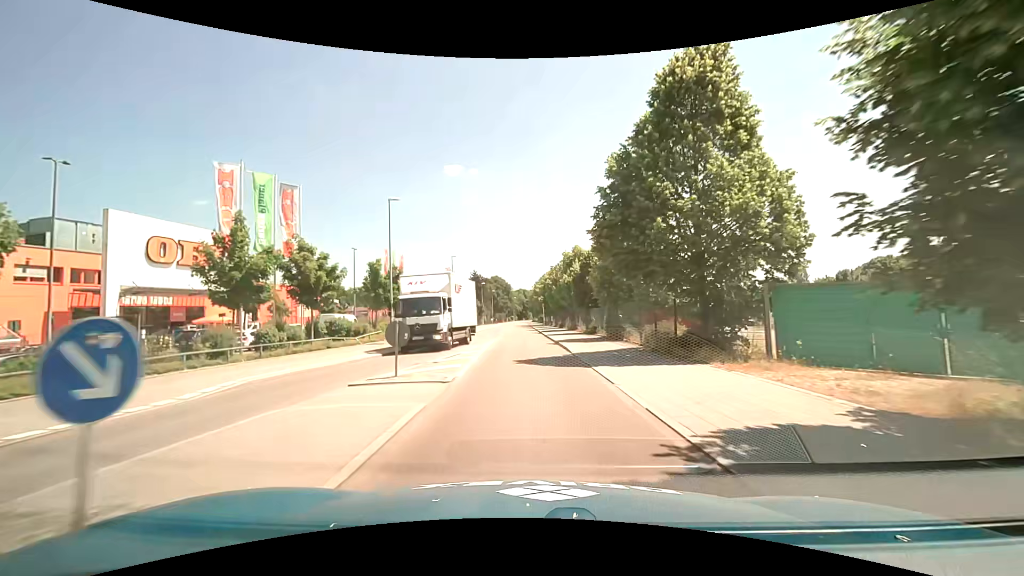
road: tertiary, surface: asphalt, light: Day
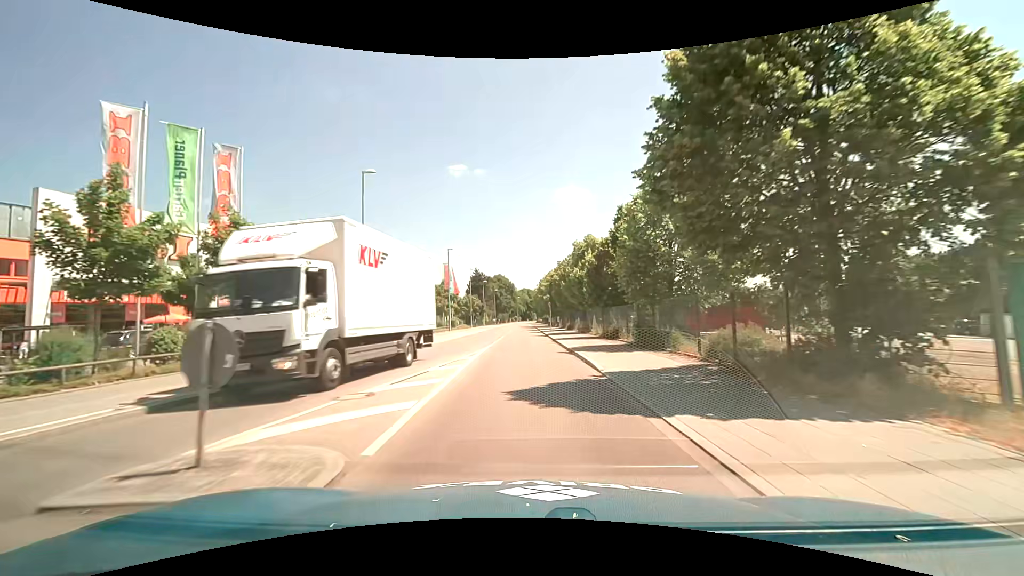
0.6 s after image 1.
(-0.1, +6.9) m; 0°
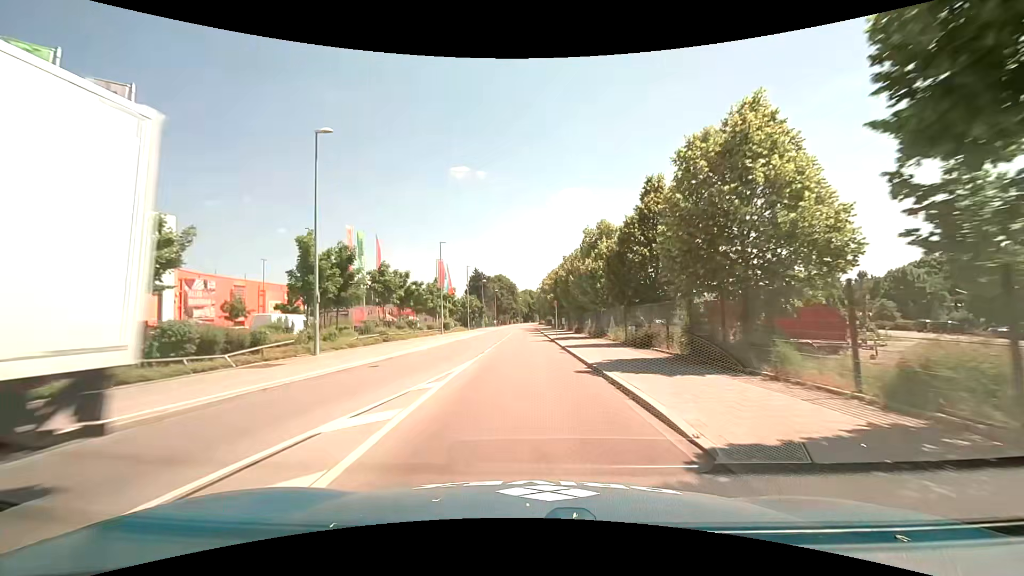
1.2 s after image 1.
(-0.1, +6.8) m; -1°
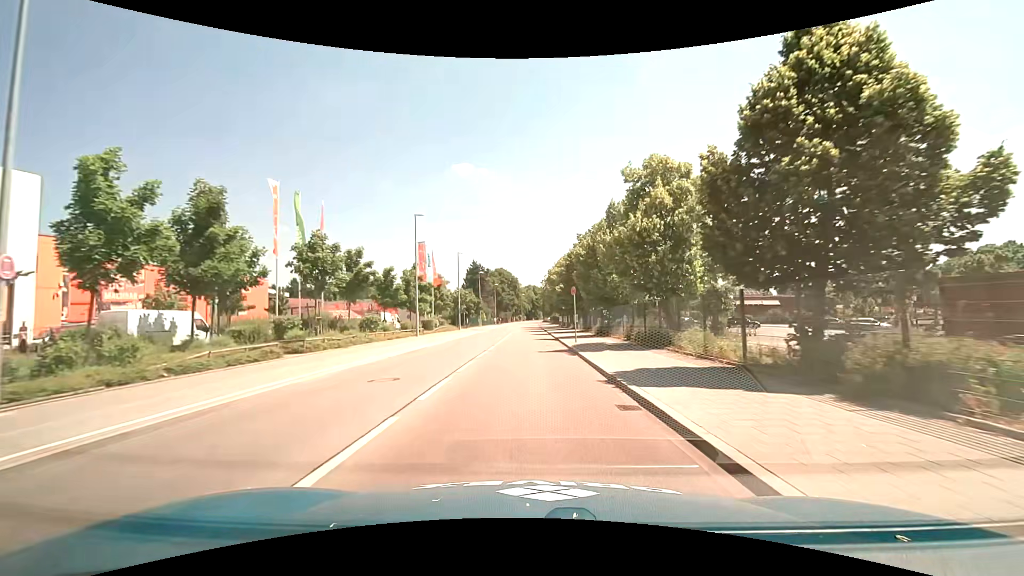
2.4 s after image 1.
(-0.1, +13.6) m; -1°
